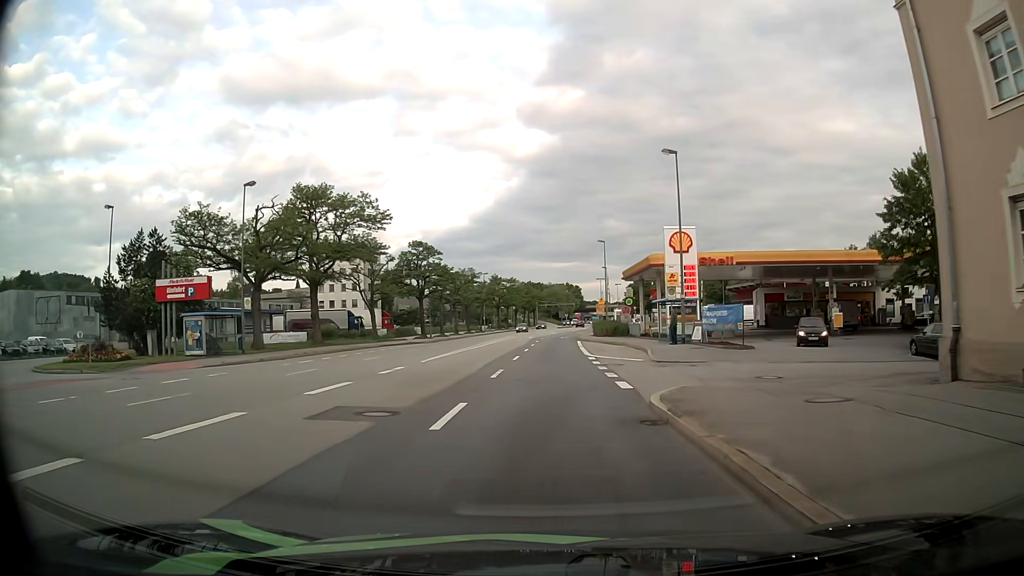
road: primary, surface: asphalt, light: Day
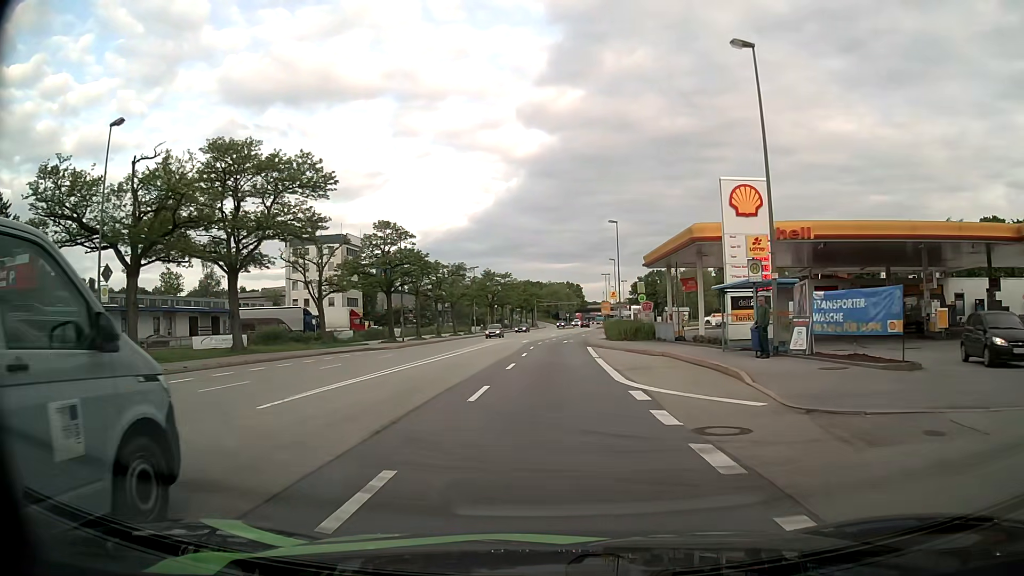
(-0.1, +14.5) m; 0°
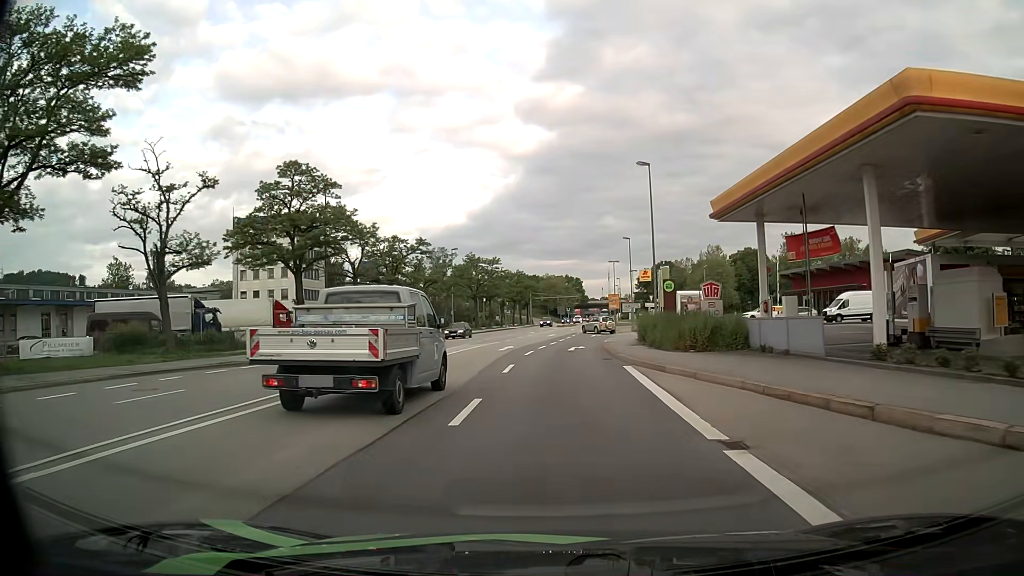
(0.0, +21.2) m; 0°
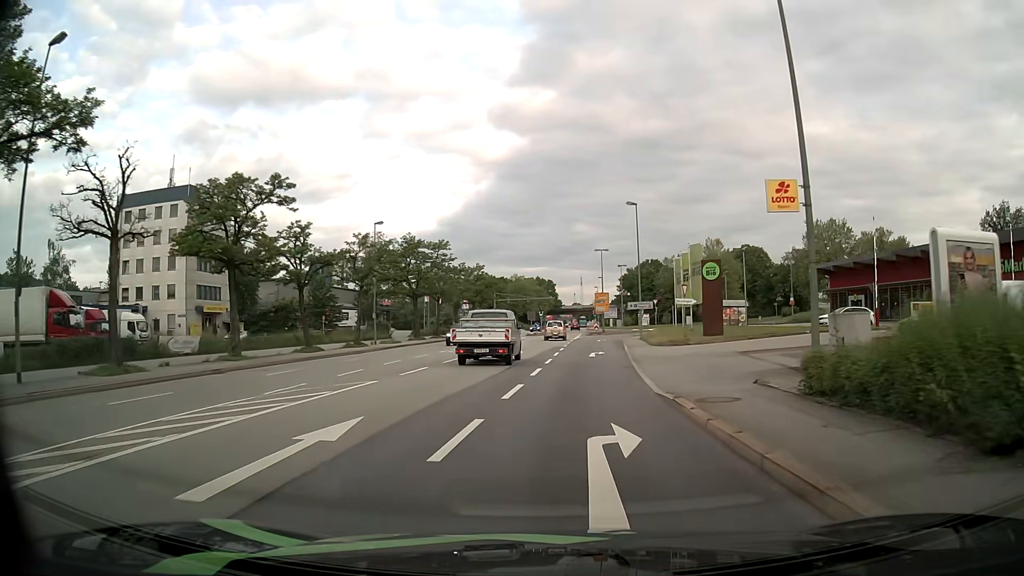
(+0.2, +25.9) m; +1°
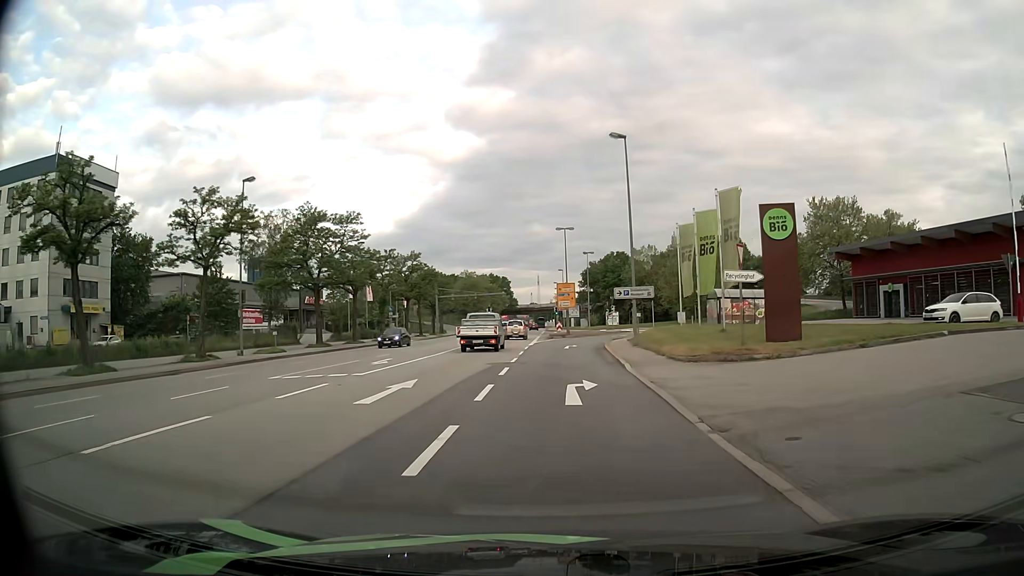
(+1.0, +18.5) m; +5°
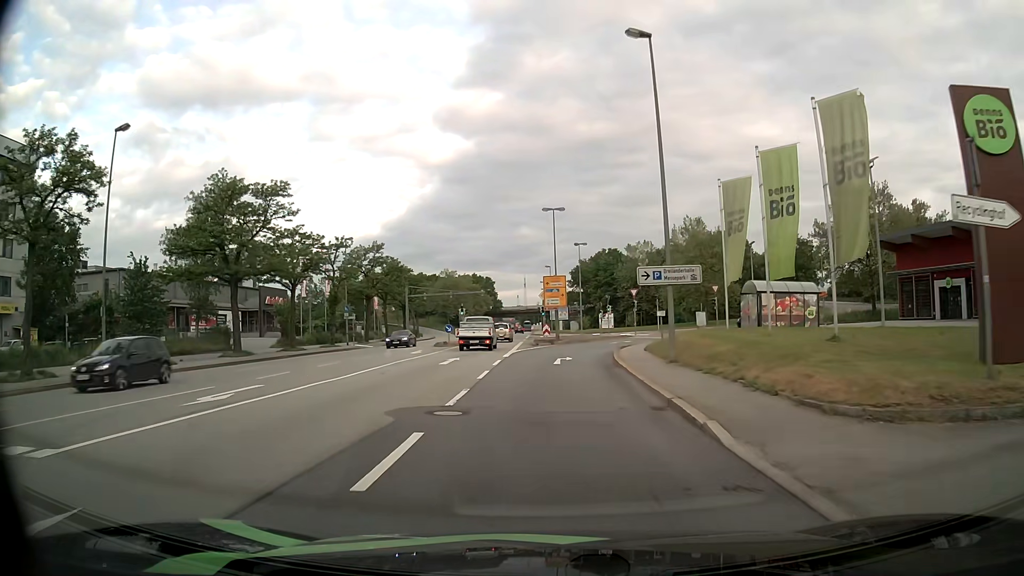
(+0.2, +12.5) m; +1°
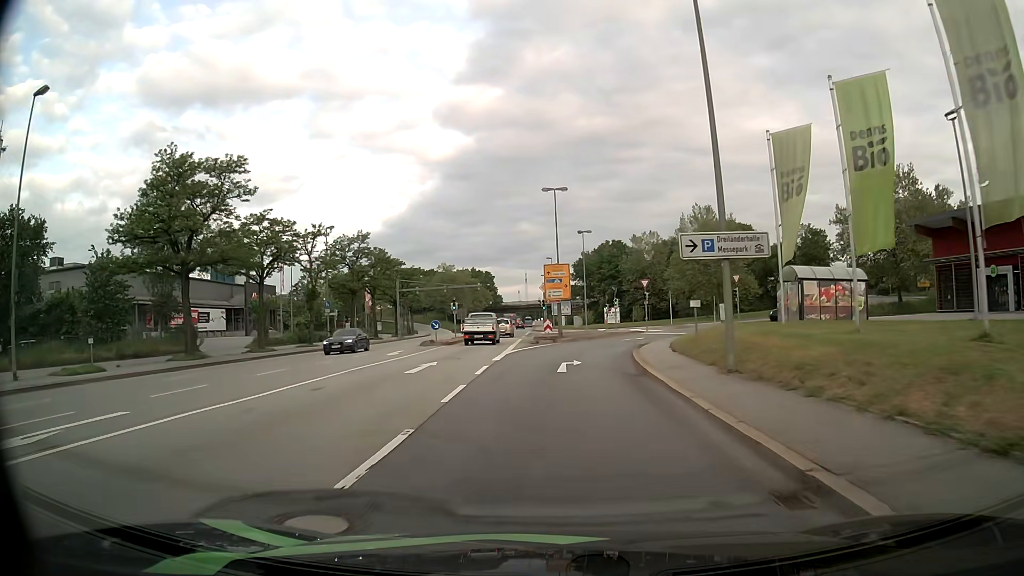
(0.0, +6.1) m; 0°
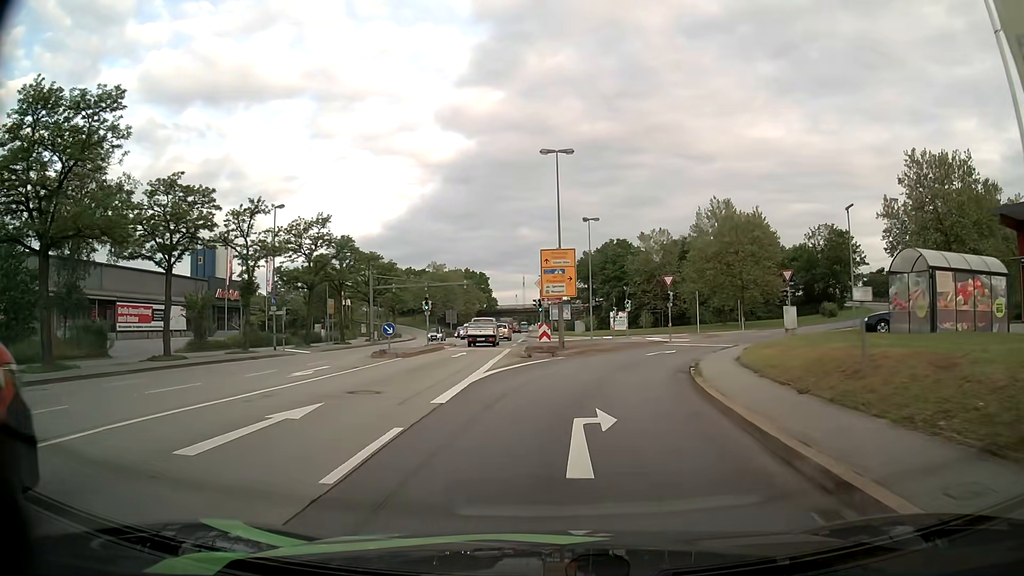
(0.0, +11.6) m; 0°
(0, +10) (+1, +20) (+4, +30) (+8, +38) (+15, +46) (+22, +53) (+30, +58) (+39, +64) (+46, +71) (+51, +80) m
